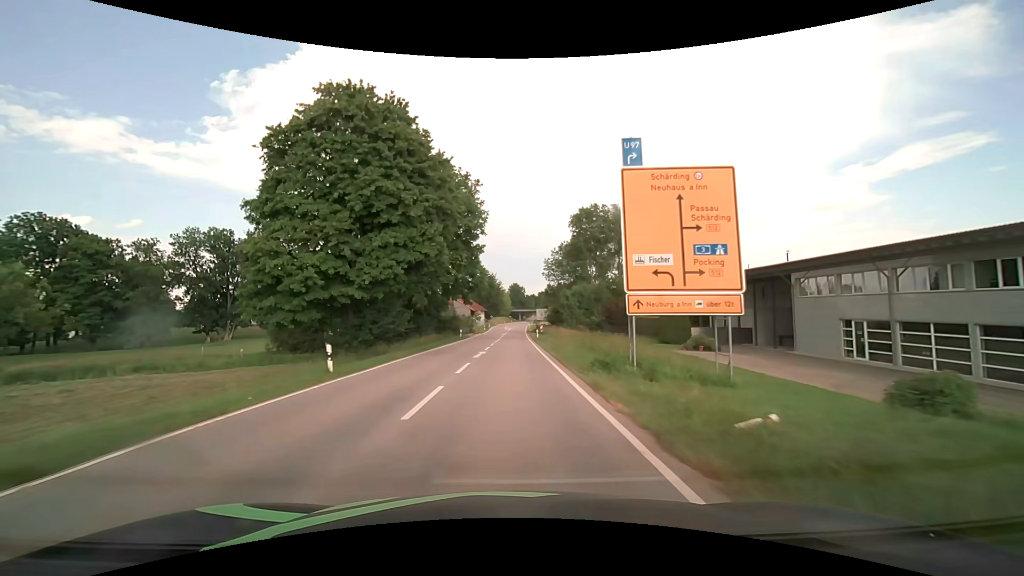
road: secondary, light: Day
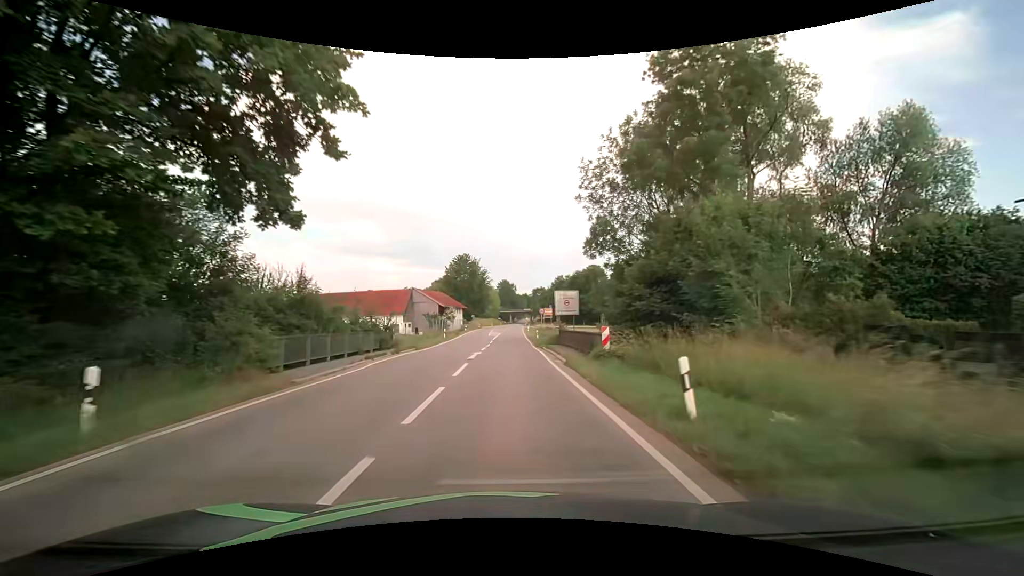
(+0.6, +46.0) m; +1°
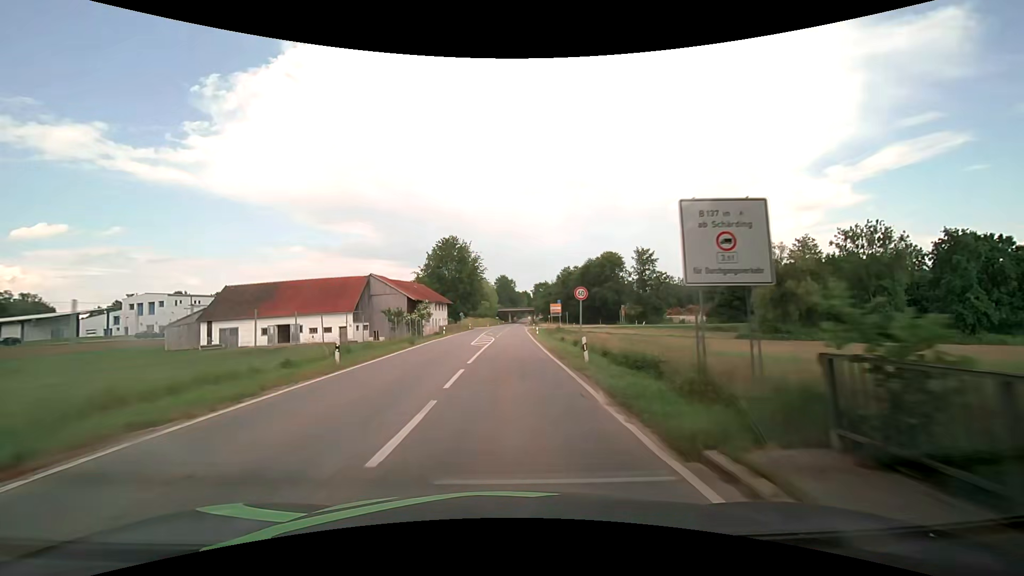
(+0.1, +27.4) m; 0°
(0, +10) (0, +20) (+1, +30) (+1, +40) (+1, +50) (+1, +60) (+2, +70) (+2, +80) (+2, +90) (+3, +100) m
